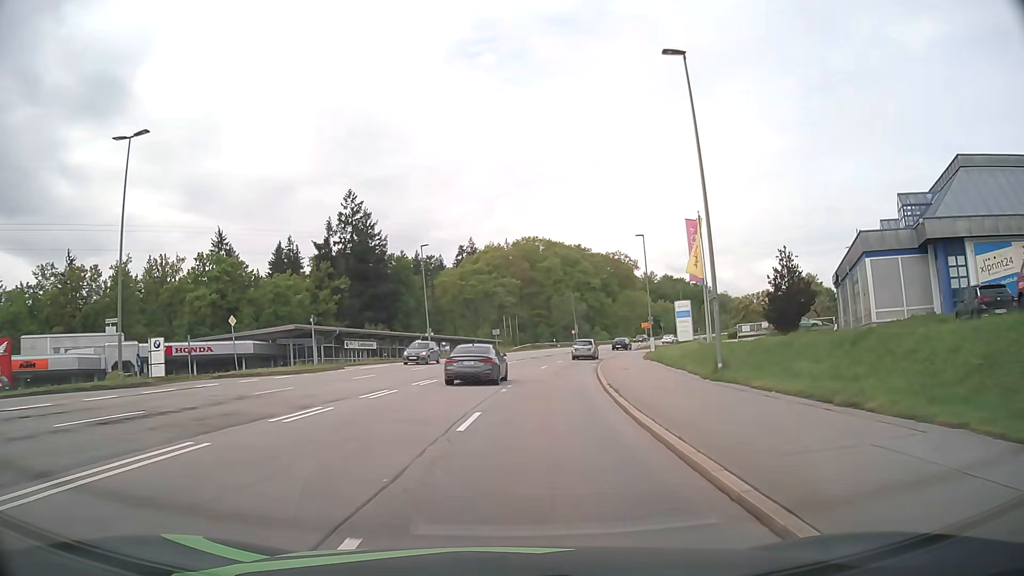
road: secondary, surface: asphalt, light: Day
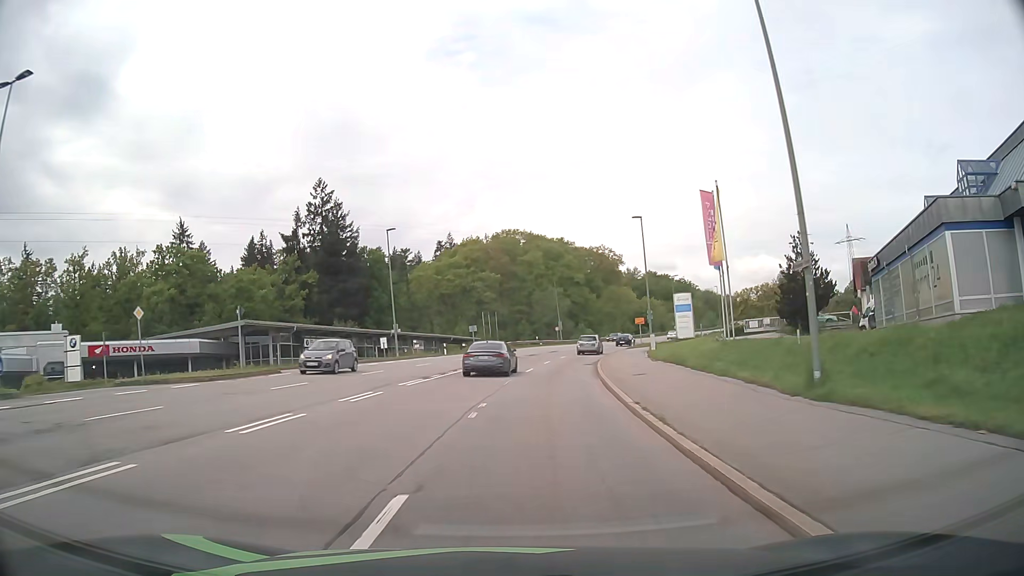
(+0.1, +7.7) m; +1°
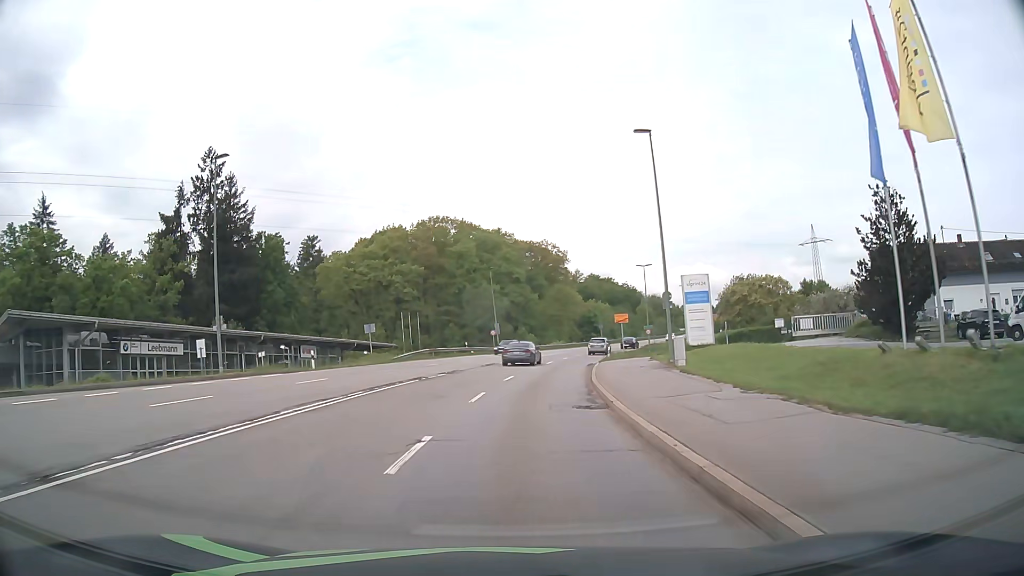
(+1.2, +23.2) m; +6°
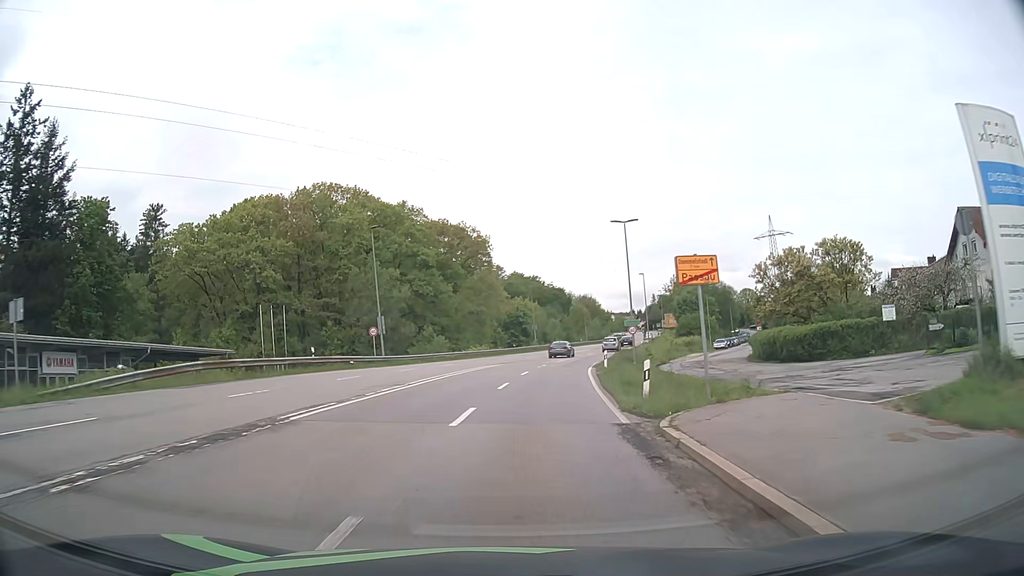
(+1.8, +30.9) m; +7°
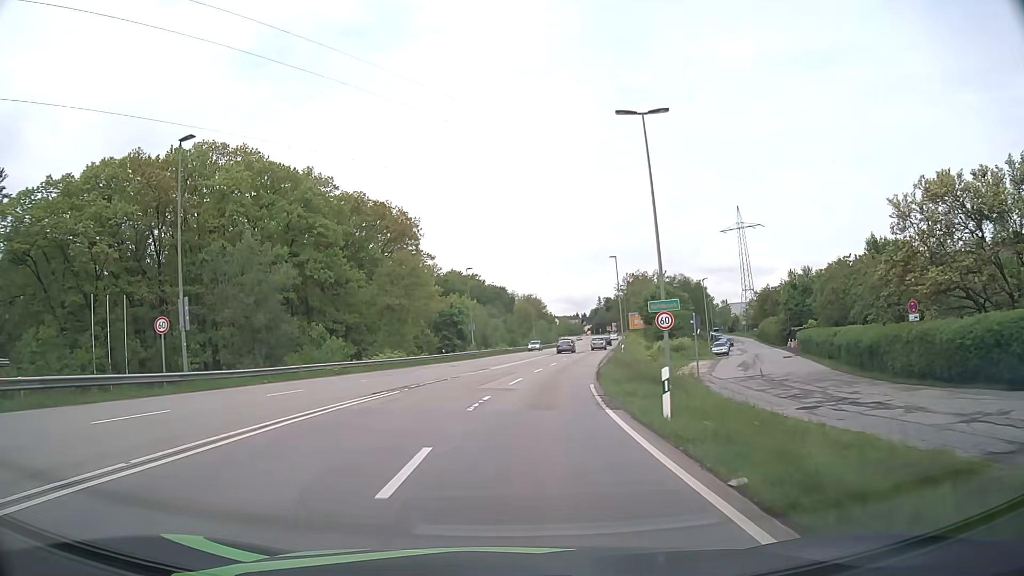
(+1.1, +23.5) m; +5°
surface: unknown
(0, +10) (+1, +20) (+2, +30) (+3, +40) (+5, +50) (+7, +60) (+9, +69) (+10, +79) (+12, +89) (+14, +99) m
